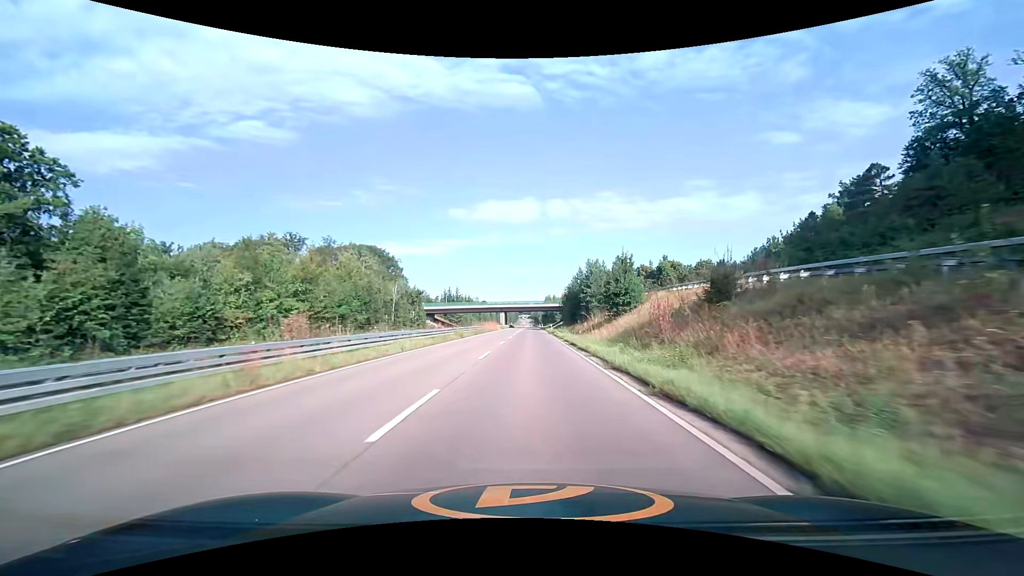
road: trunk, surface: asphalt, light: Day
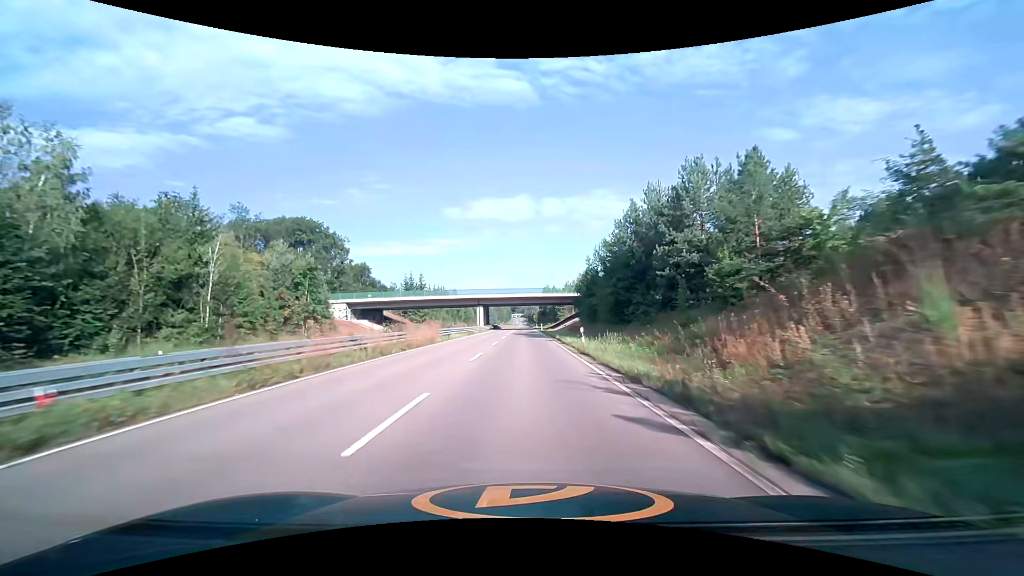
(+0.3, +48.5) m; +1°
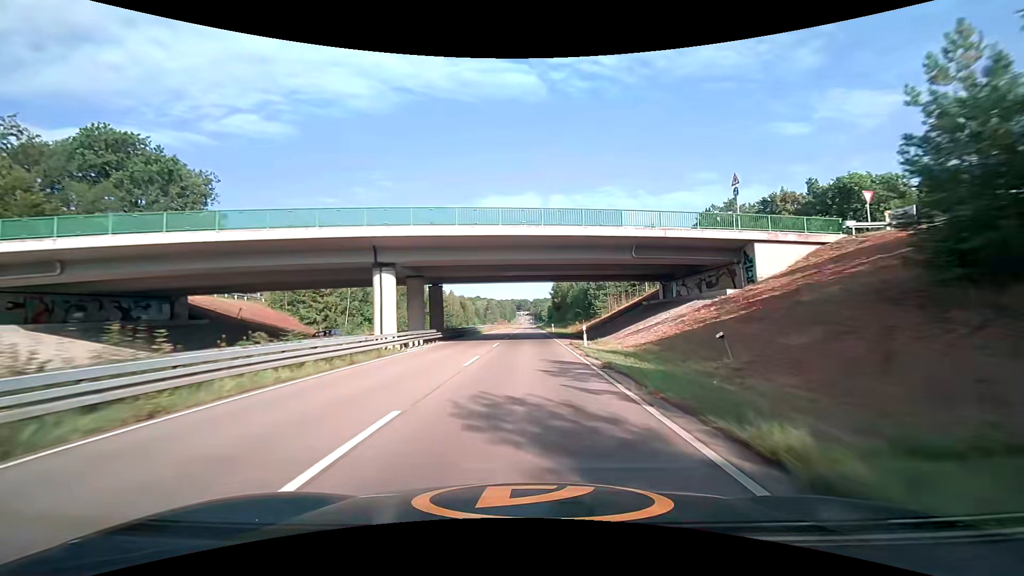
(-0.4, +61.9) m; -1°
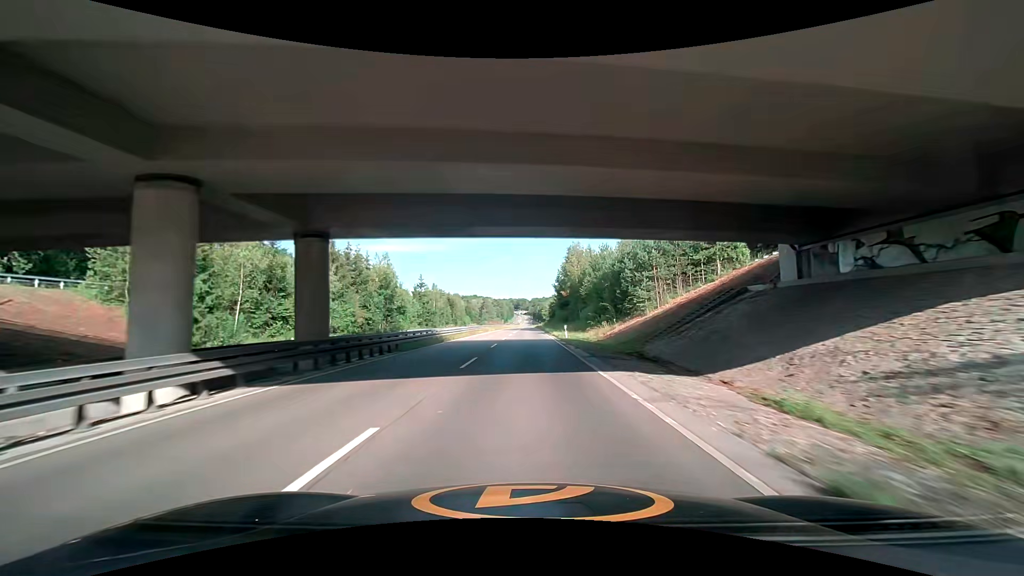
(0.0, +24.9) m; 0°
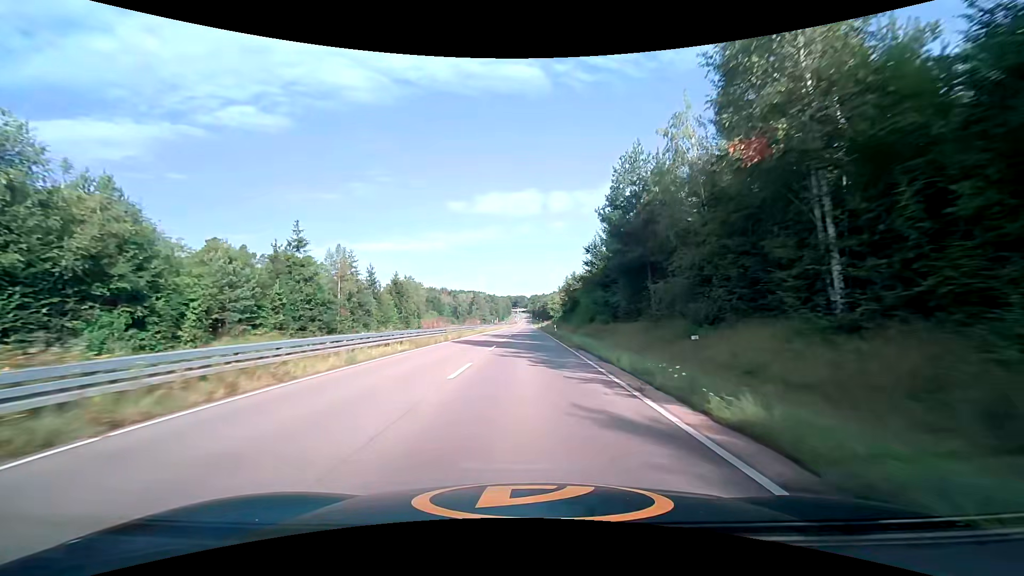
(-0.3, +62.5) m; 0°
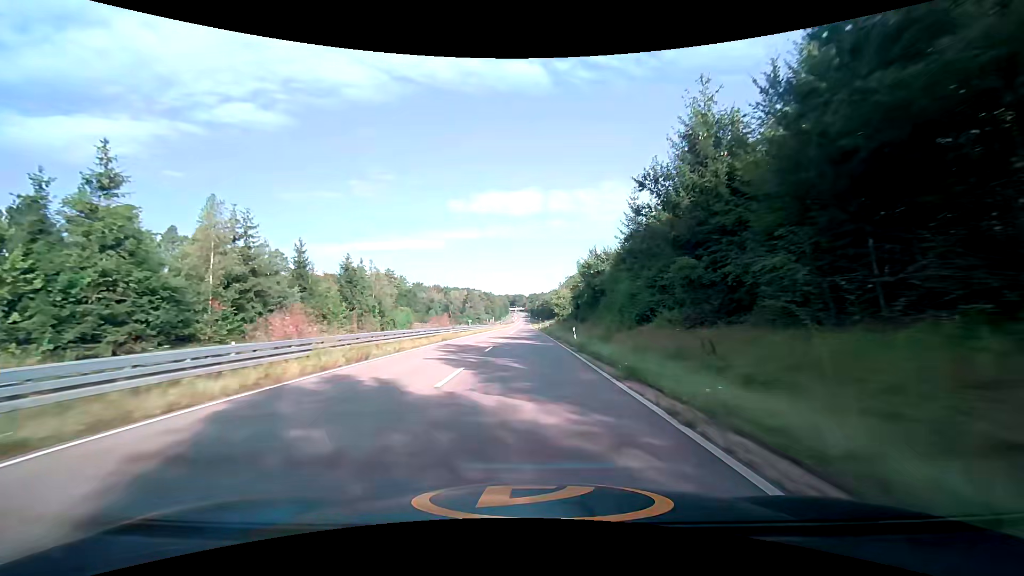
(0.0, +25.1) m; 0°
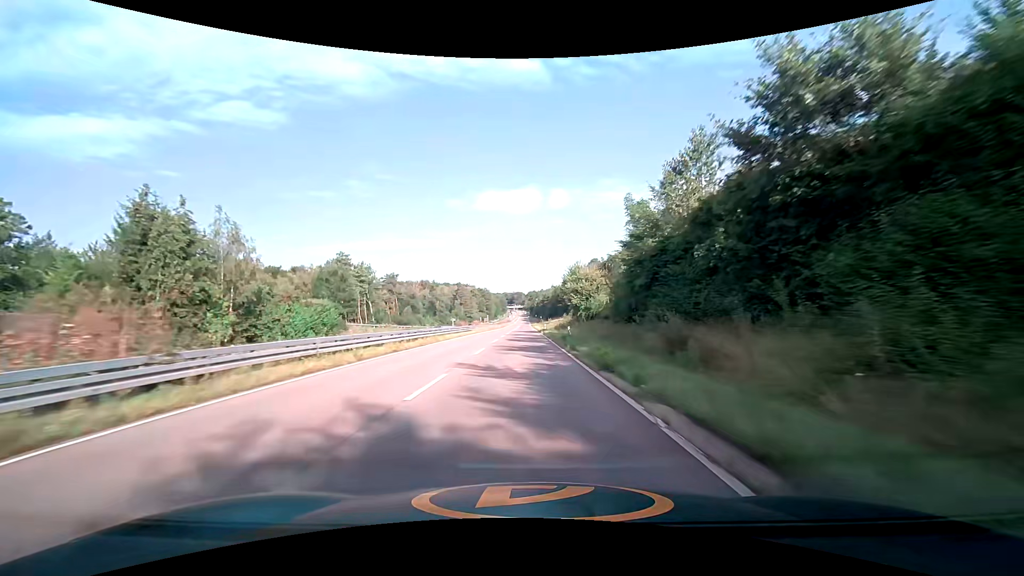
(+0.1, +37.7) m; 0°
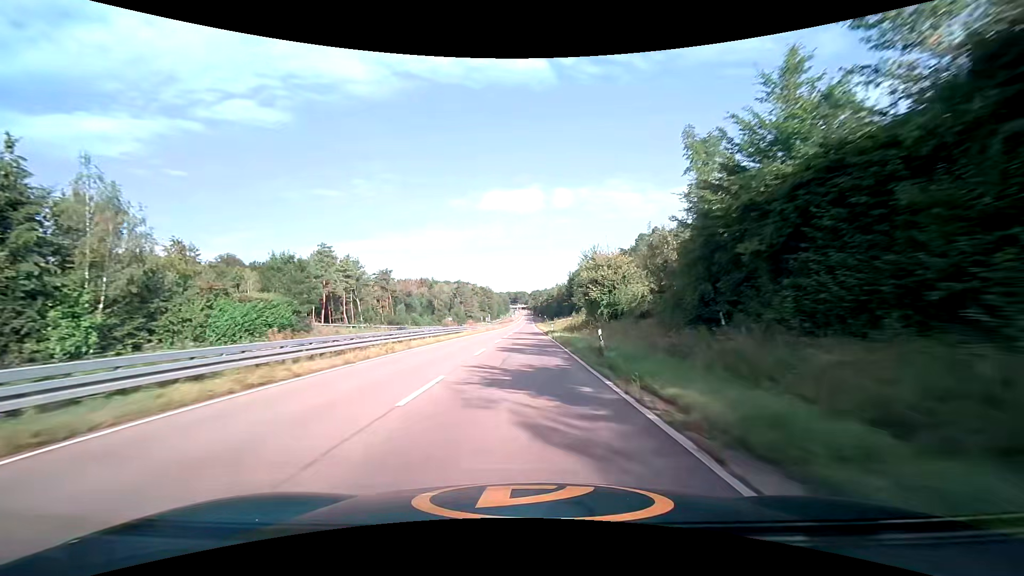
(-0.1, +12.6) m; -1°
(0, +10) (0, +20) (0, +30) (0, +40) (0, +50) (0, +60) (0, +70) (0, +80) (0, +90) (0, +100) m
